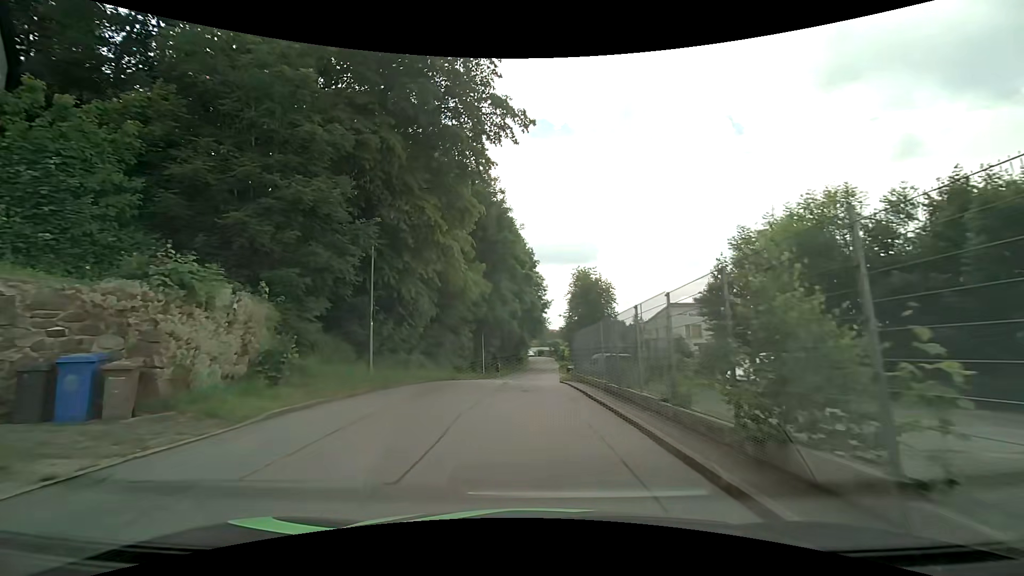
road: residential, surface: asphalt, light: Day
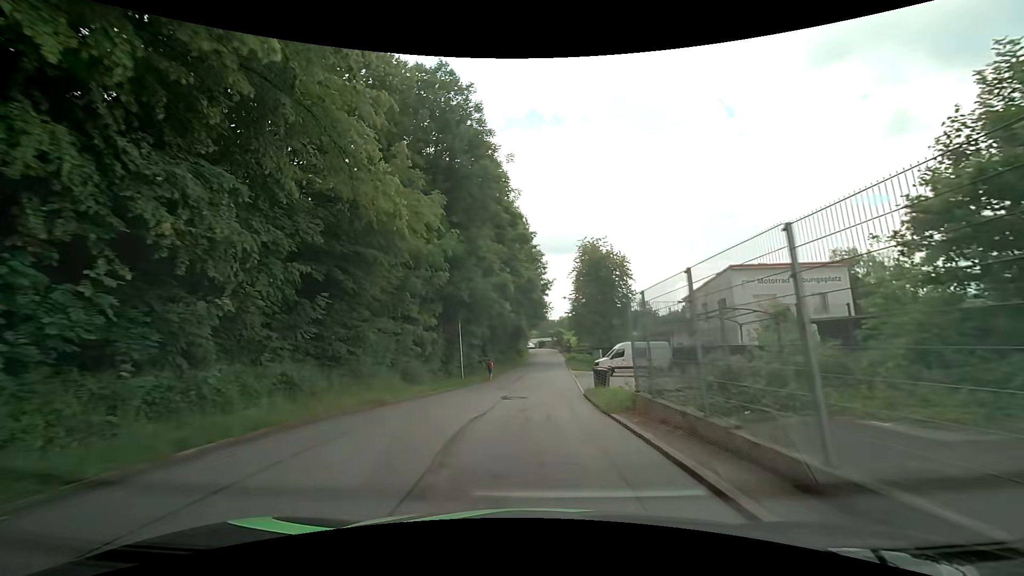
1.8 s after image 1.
(-0.1, +14.9) m; -1°
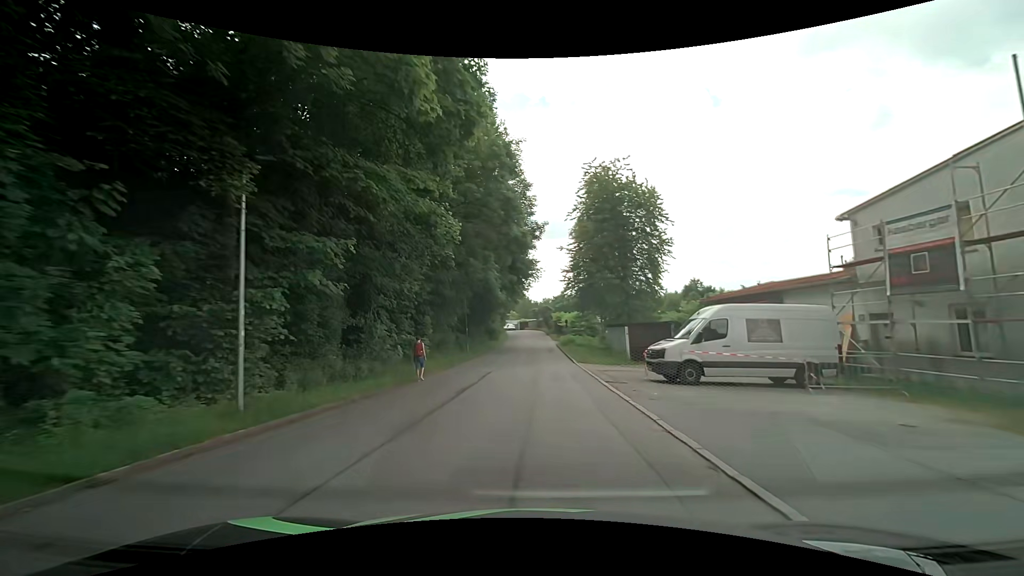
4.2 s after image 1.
(+0.3, +23.5) m; +2°
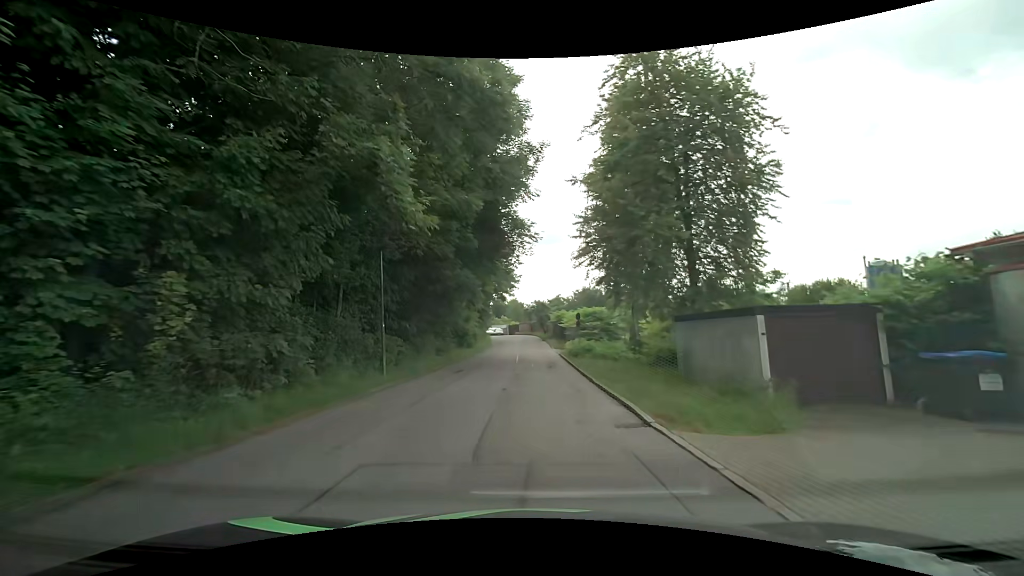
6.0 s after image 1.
(+0.3, +19.2) m; +1°
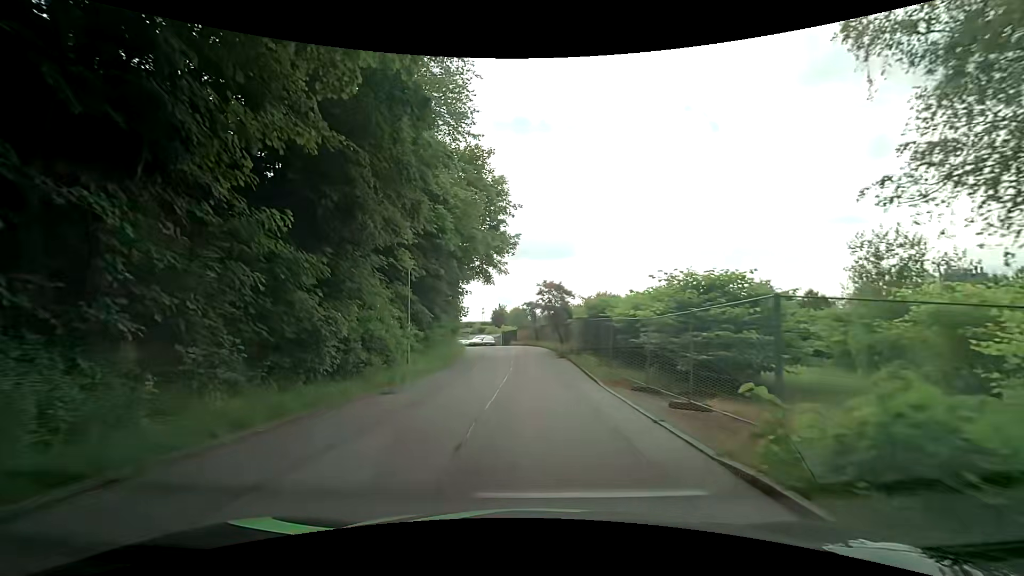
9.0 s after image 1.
(-0.3, +29.2) m; 0°
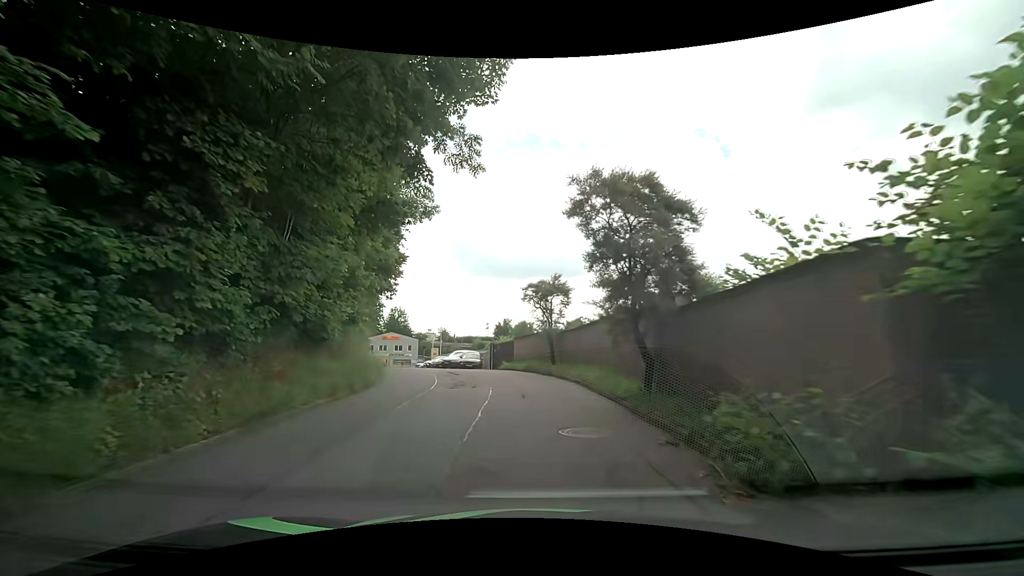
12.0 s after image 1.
(-0.2, +23.6) m; 0°
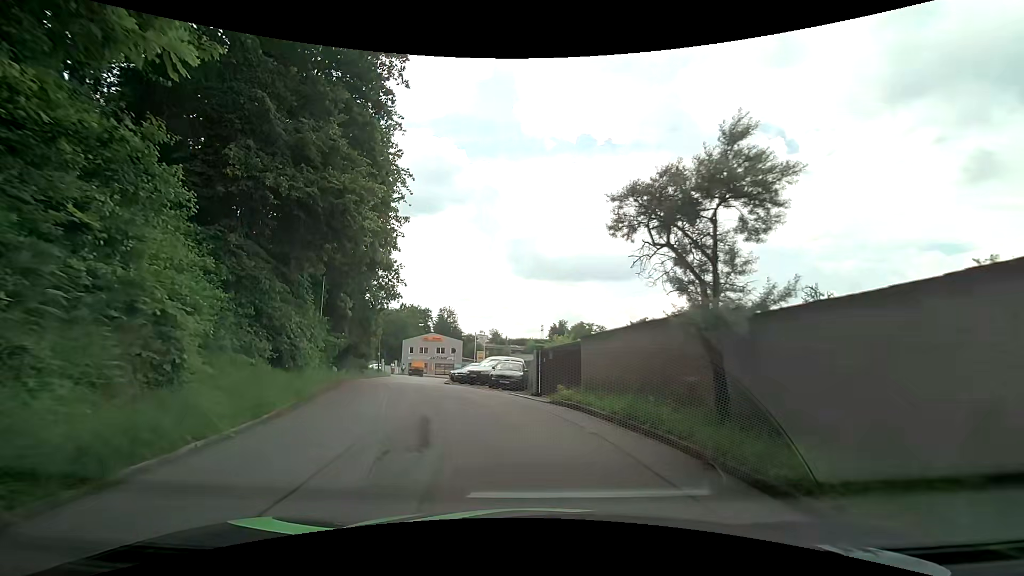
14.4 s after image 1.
(-0.7, +14.4) m; -8°
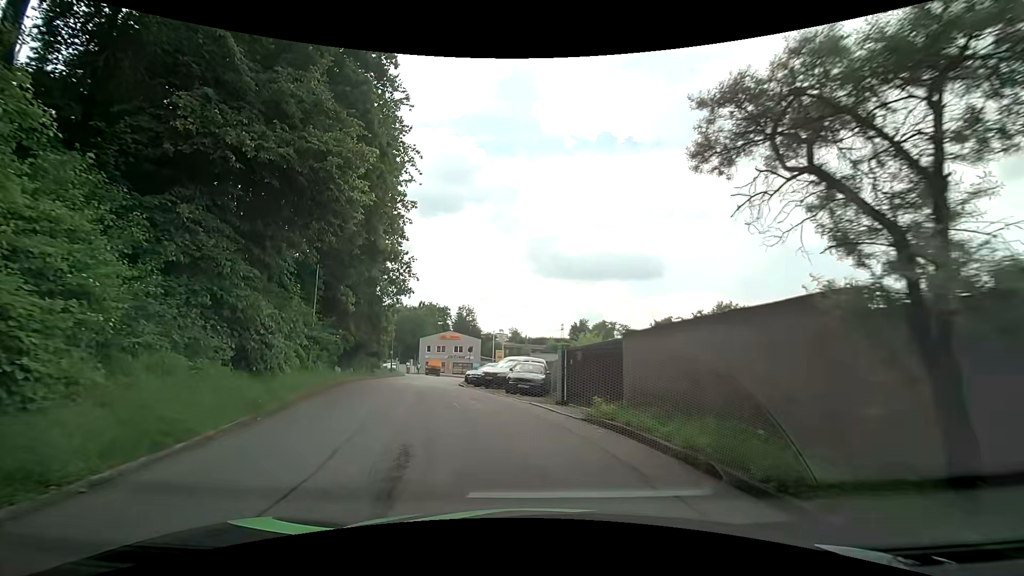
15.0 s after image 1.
(0.0, +3.2) m; -1°
